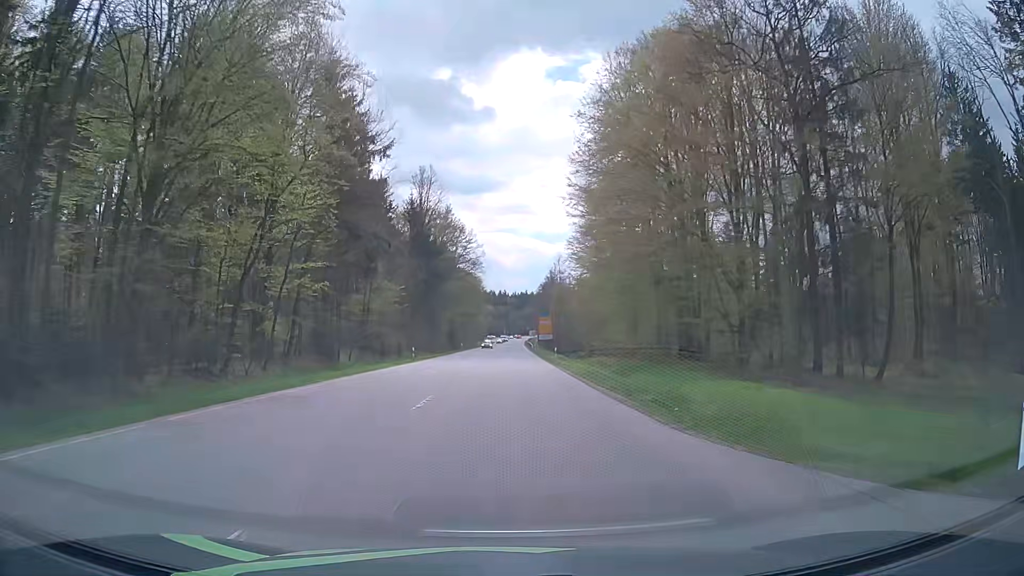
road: secondary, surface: asphalt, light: Day
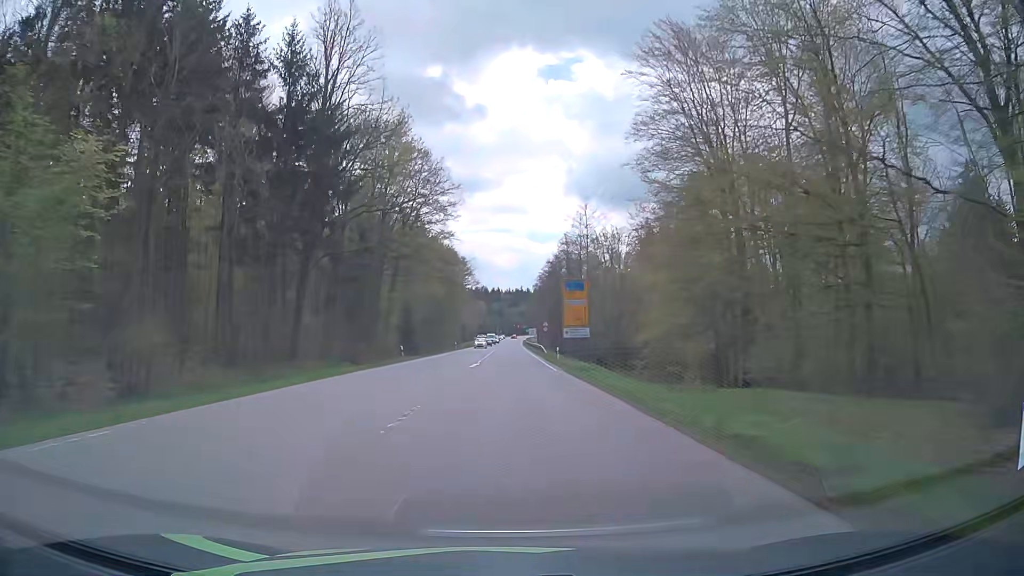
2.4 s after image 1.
(+0.2, +50.8) m; 0°
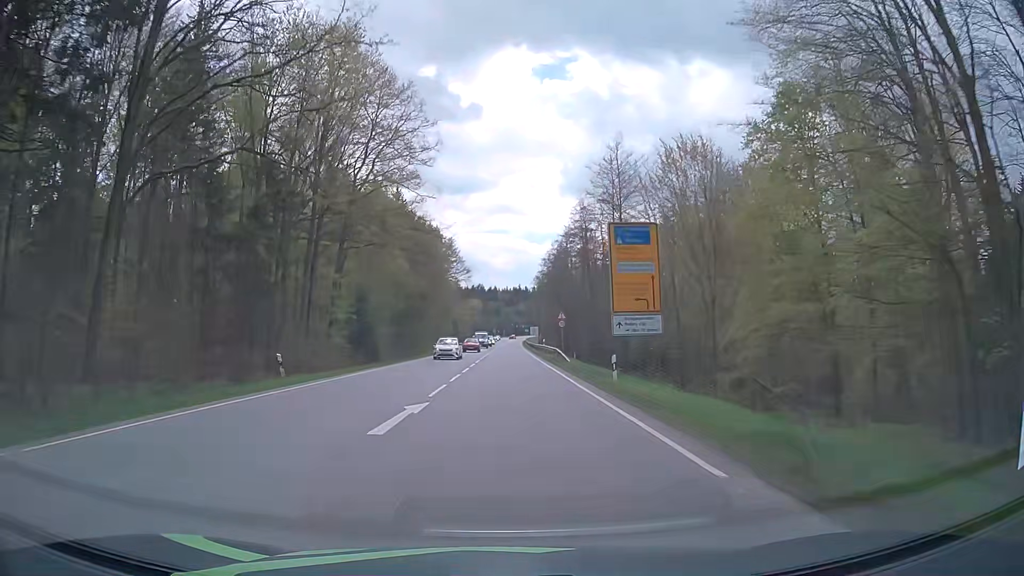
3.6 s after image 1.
(+0.1, +24.3) m; +1°
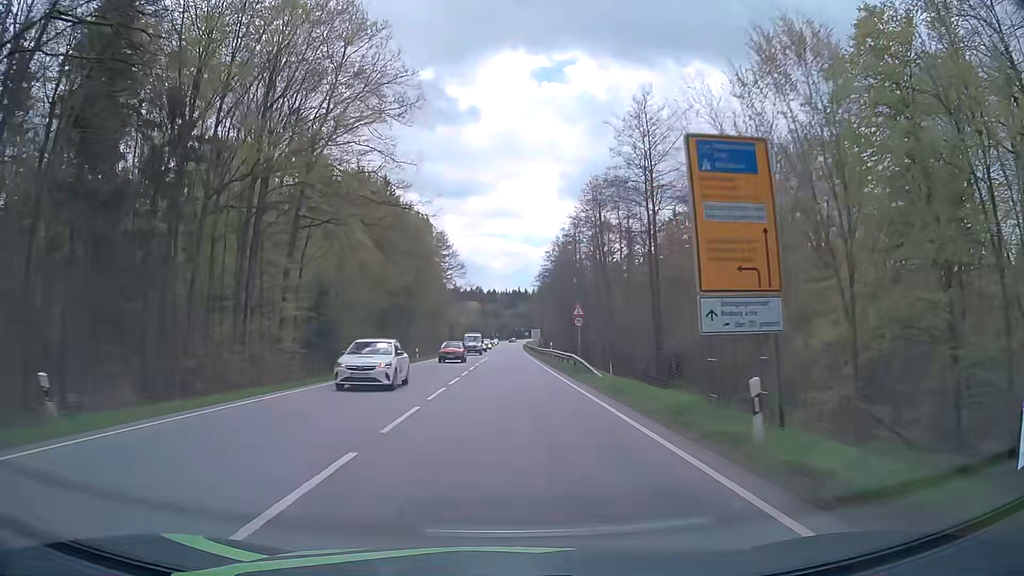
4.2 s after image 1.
(0.0, +11.9) m; 0°
